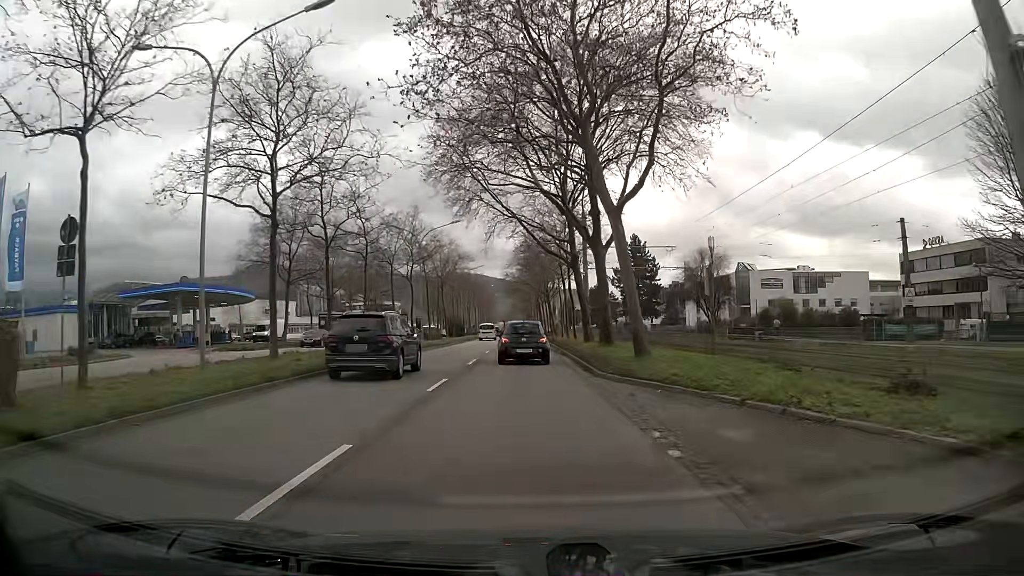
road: primary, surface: asphalt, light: Day
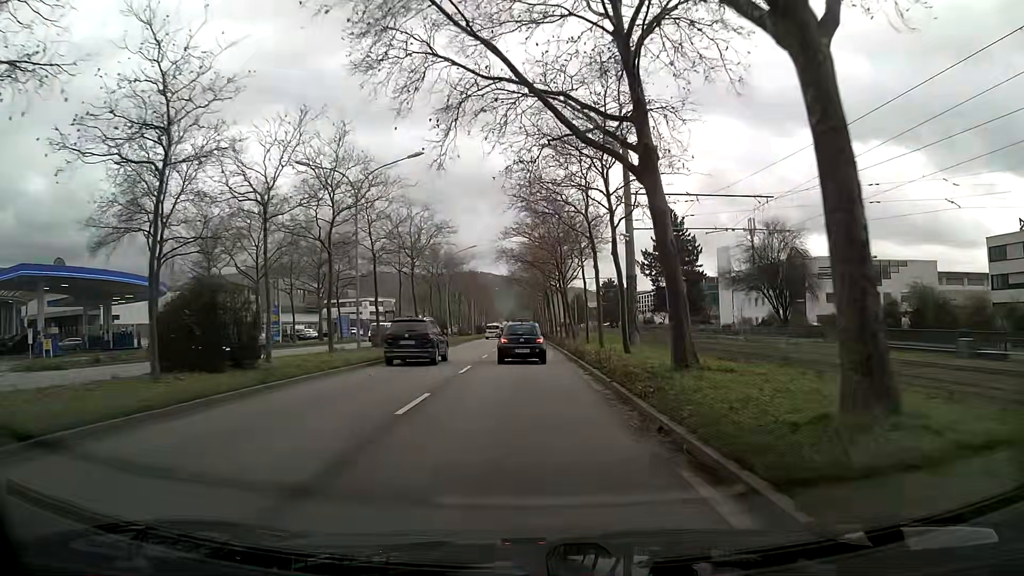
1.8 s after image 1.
(-0.1, +21.8) m; 0°
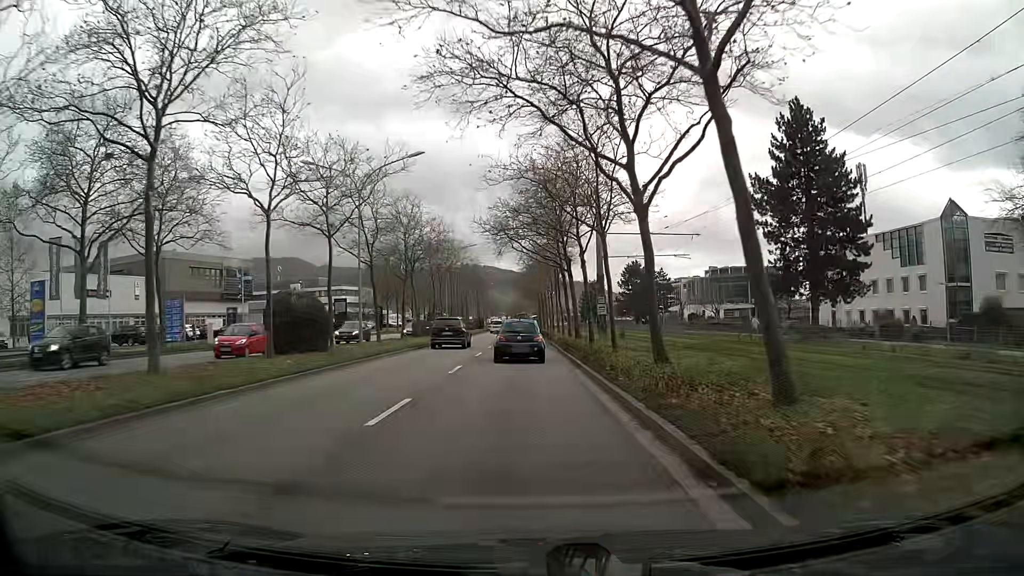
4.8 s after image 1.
(-0.1, +38.3) m; 0°
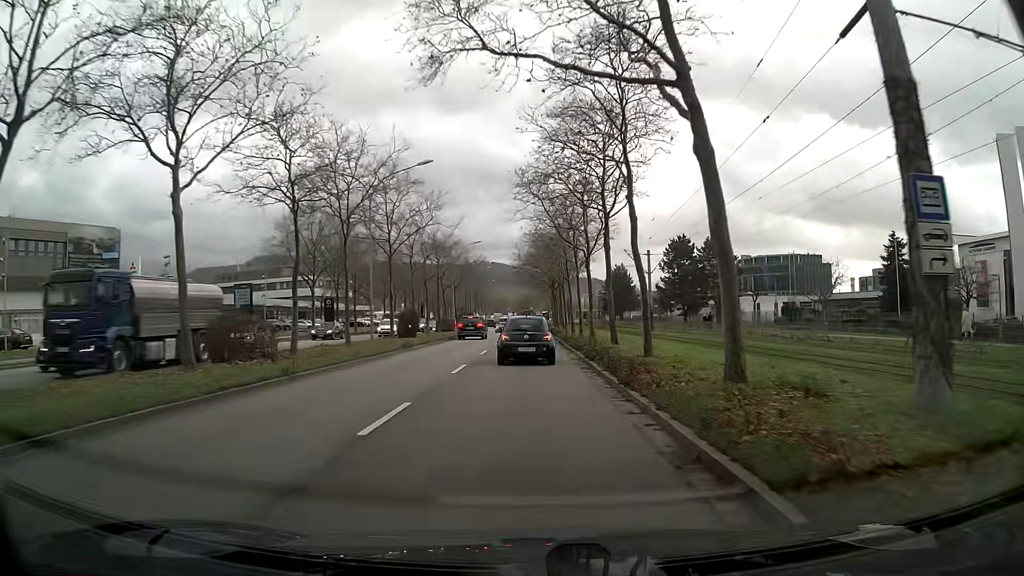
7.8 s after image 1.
(-0.3, +37.7) m; -1°
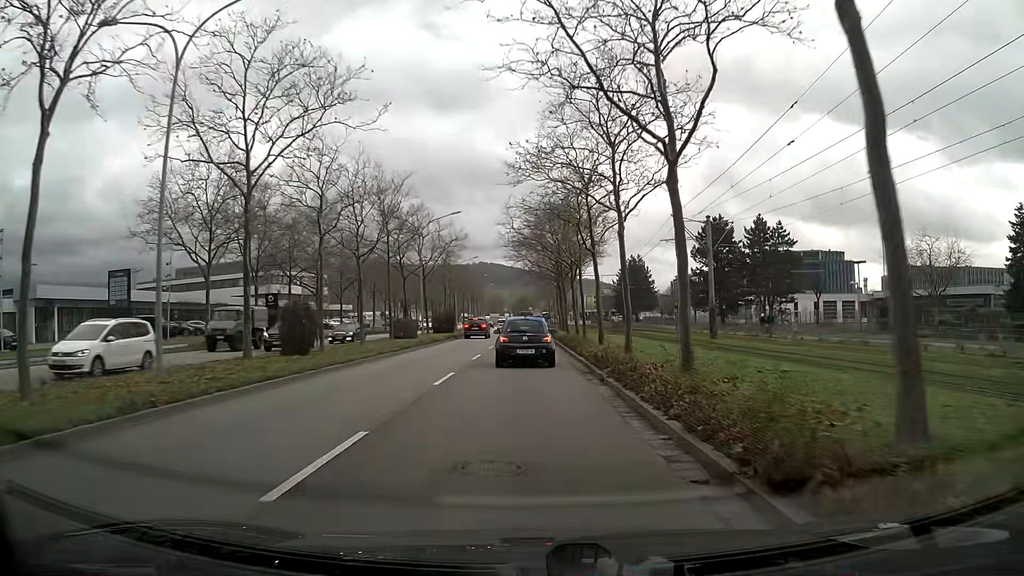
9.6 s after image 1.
(0.0, +21.2) m; 0°
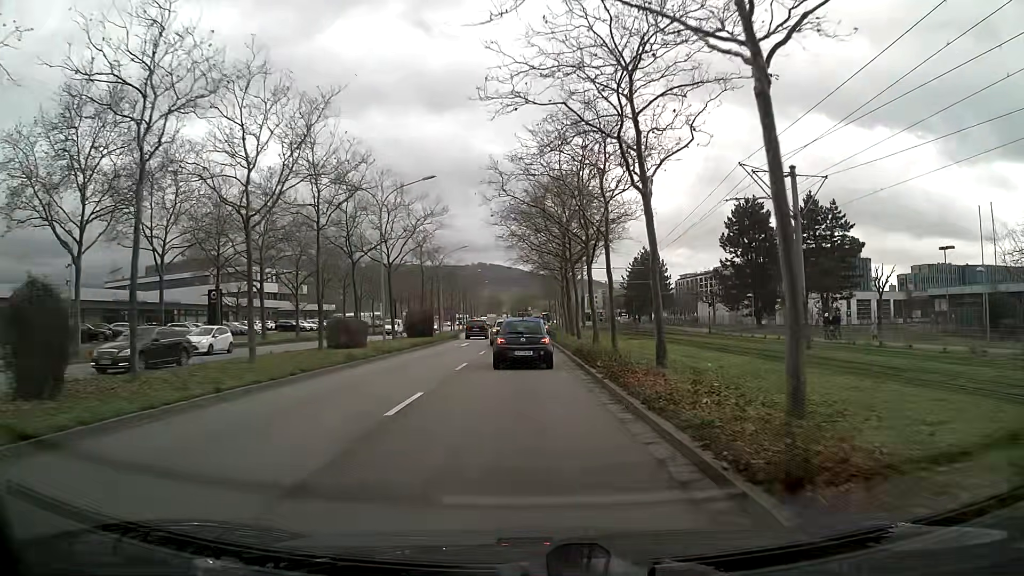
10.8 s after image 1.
(0.0, +13.8) m; 0°
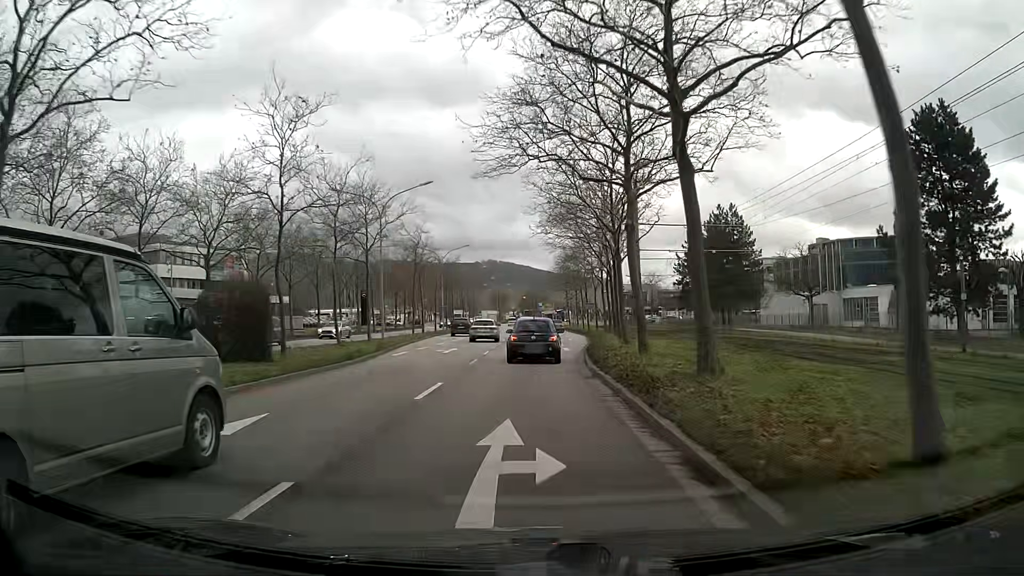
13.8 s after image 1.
(-0.3, +35.0) m; -1°
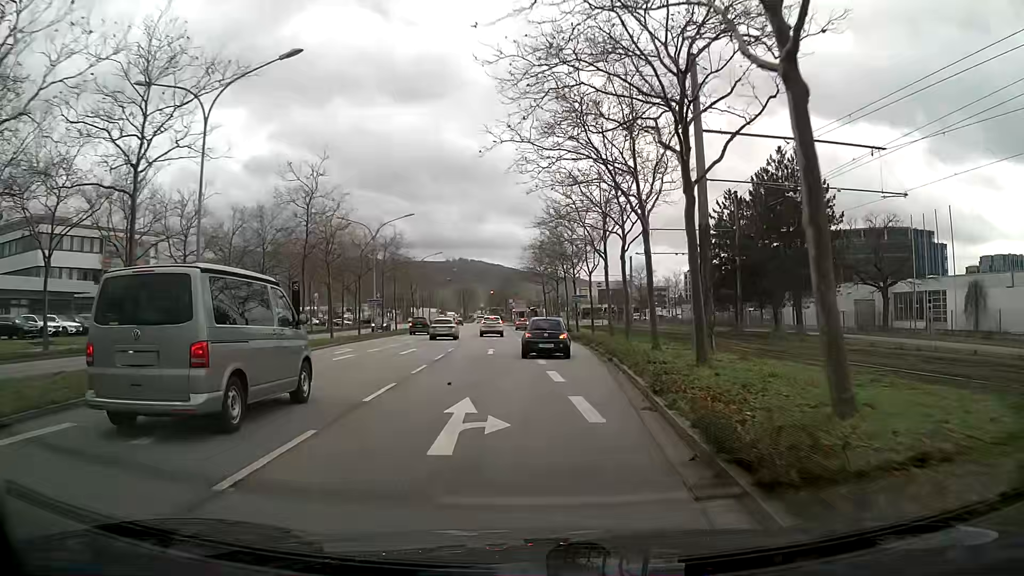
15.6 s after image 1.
(+0.4, +21.8) m; +3°
(0, +10) (0, +20) (0, +30) (0, +40) (0, +50) (0, +60) (-1, +70) (-1, +80) (-2, +90) (-1, +100) m
